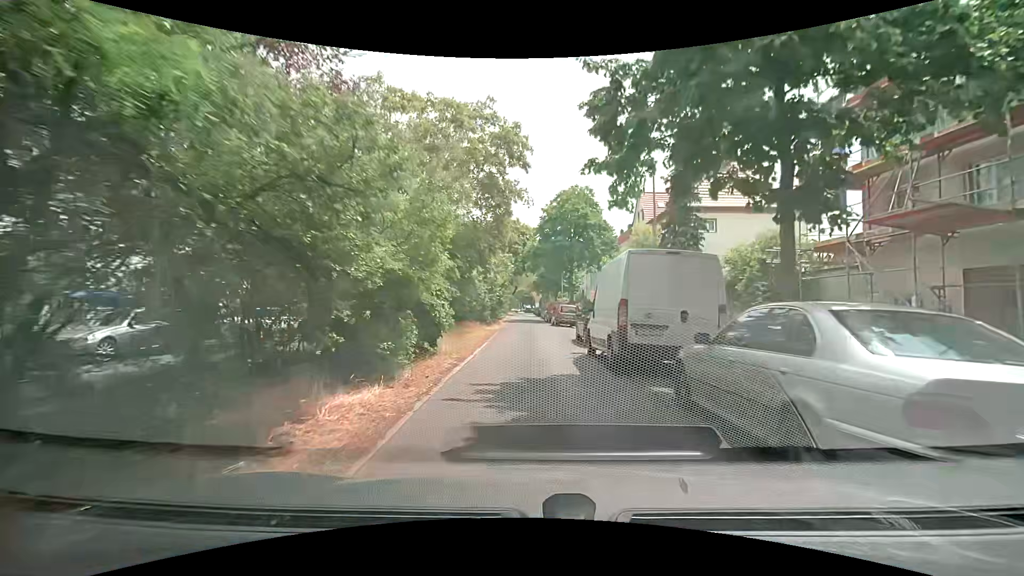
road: residential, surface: asphalt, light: Day
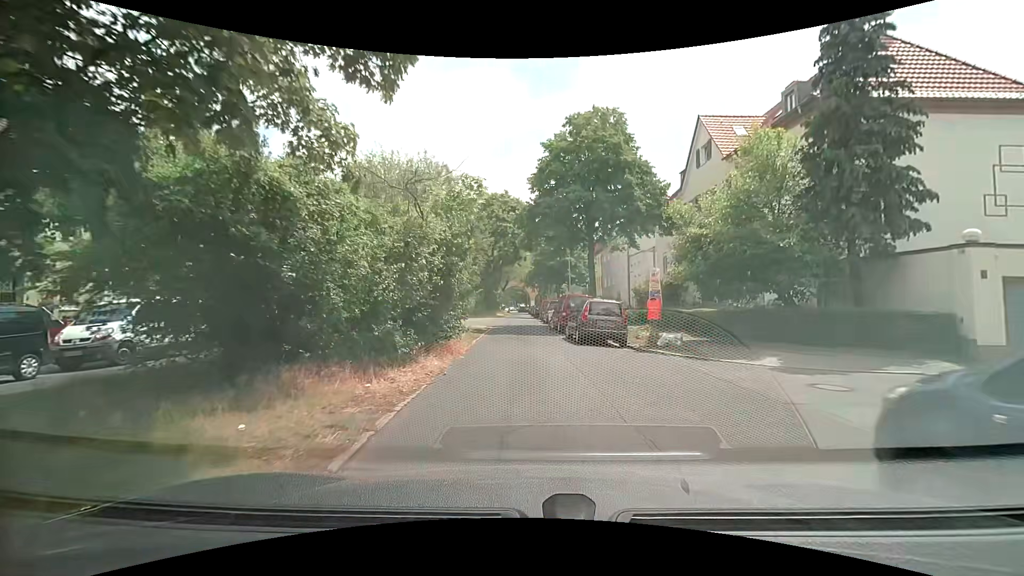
(0.0, +18.0) m; 0°
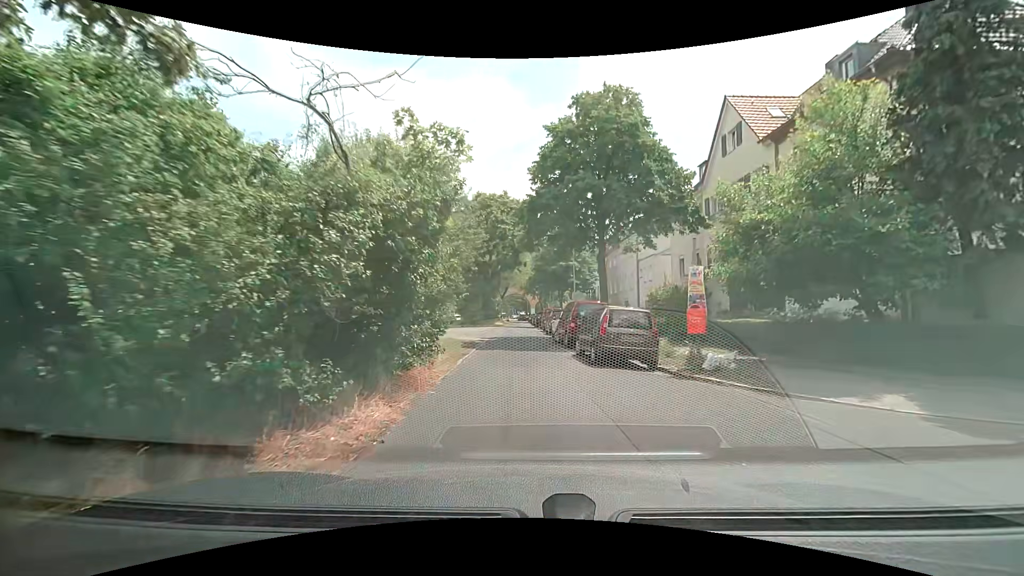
(0.0, +4.0) m; 0°
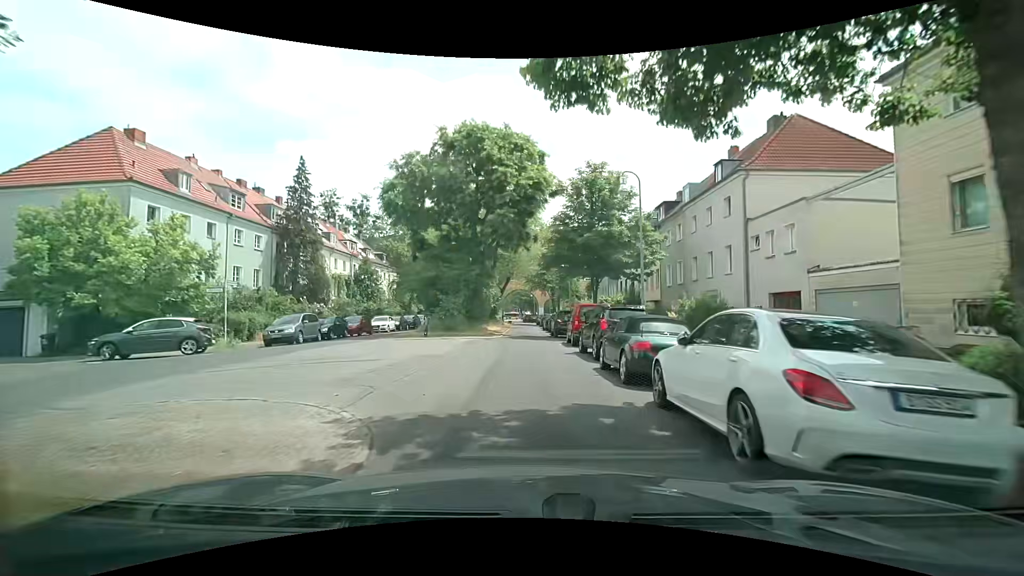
(-0.4, +20.8) m; 0°
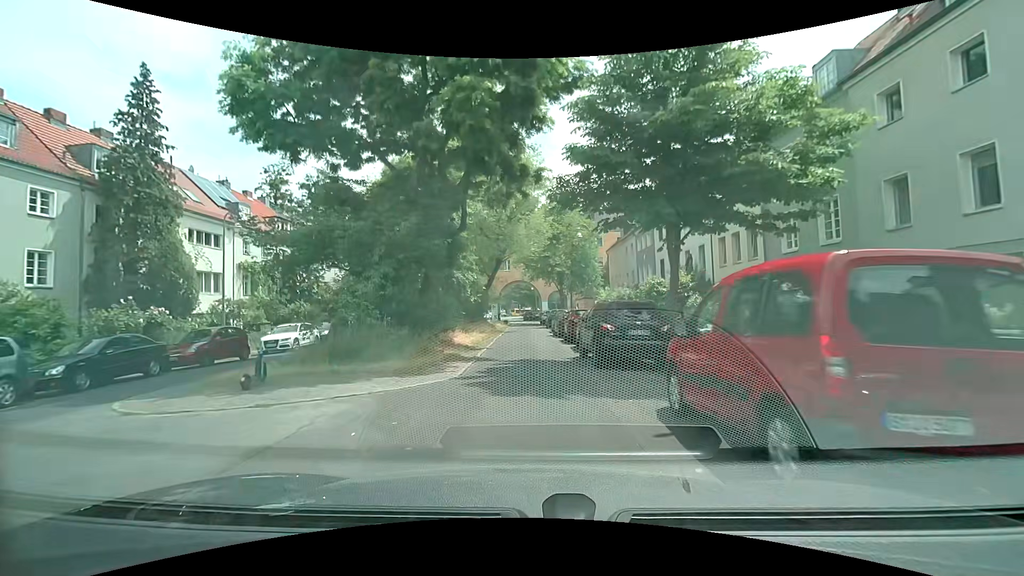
(0.0, +17.0) m; -2°
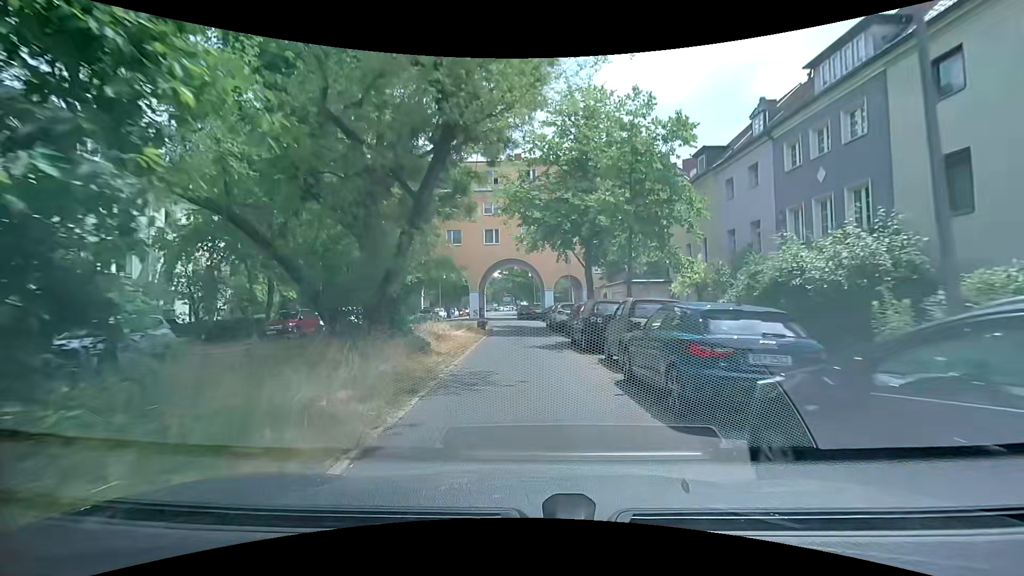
(+0.5, +26.2) m; +2°
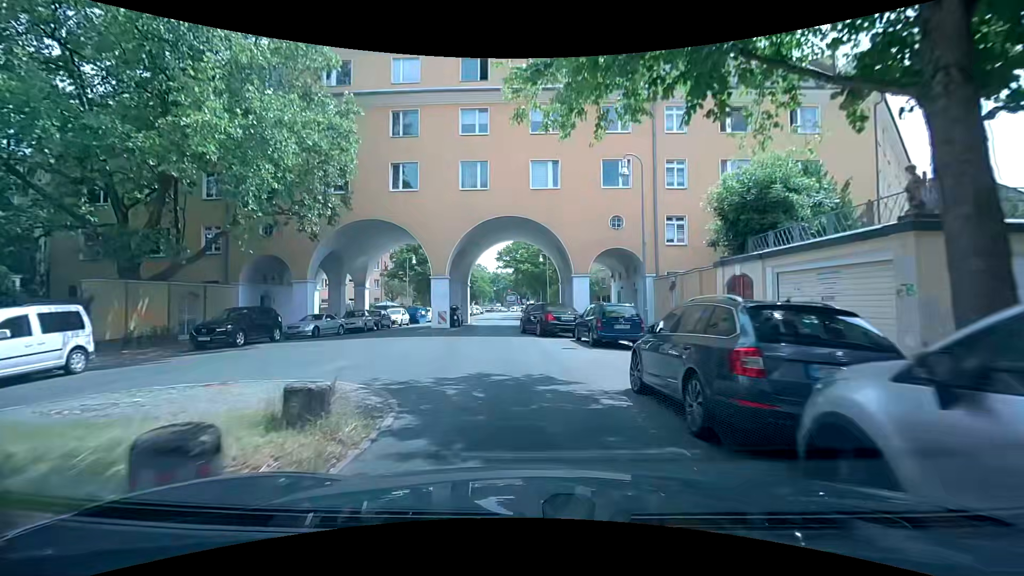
(-0.5, +25.1) m; -2°
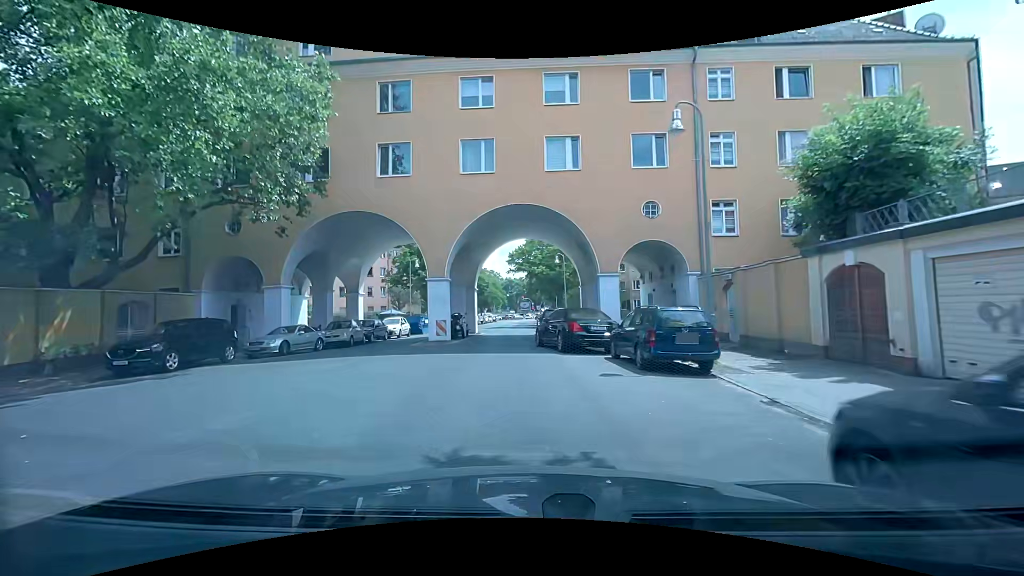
(0.0, +5.0) m; -1°
